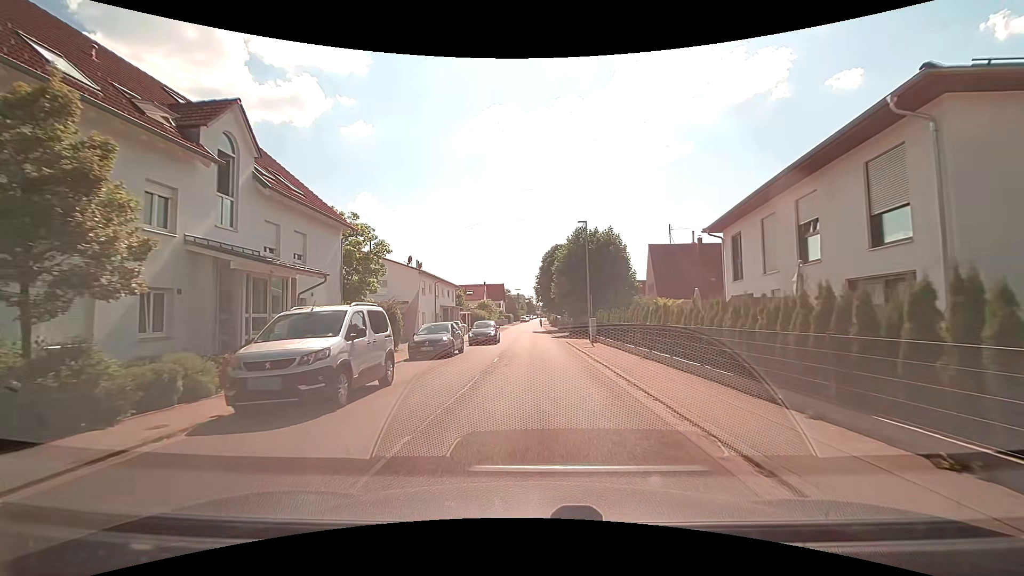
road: unclassified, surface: asphalt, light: Day
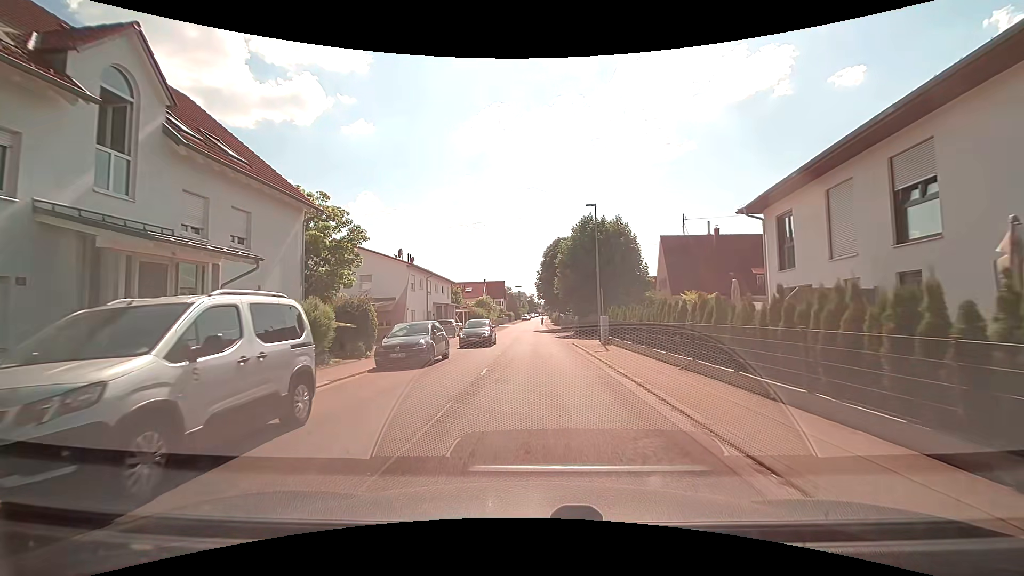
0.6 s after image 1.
(0.0, +4.3) m; 0°
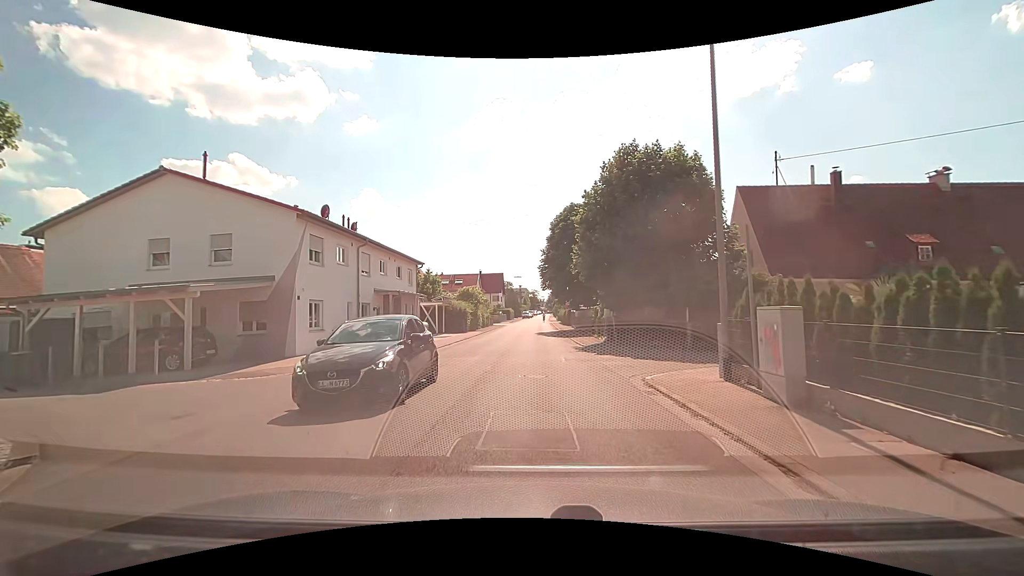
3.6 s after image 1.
(-0.3, +17.6) m; -1°
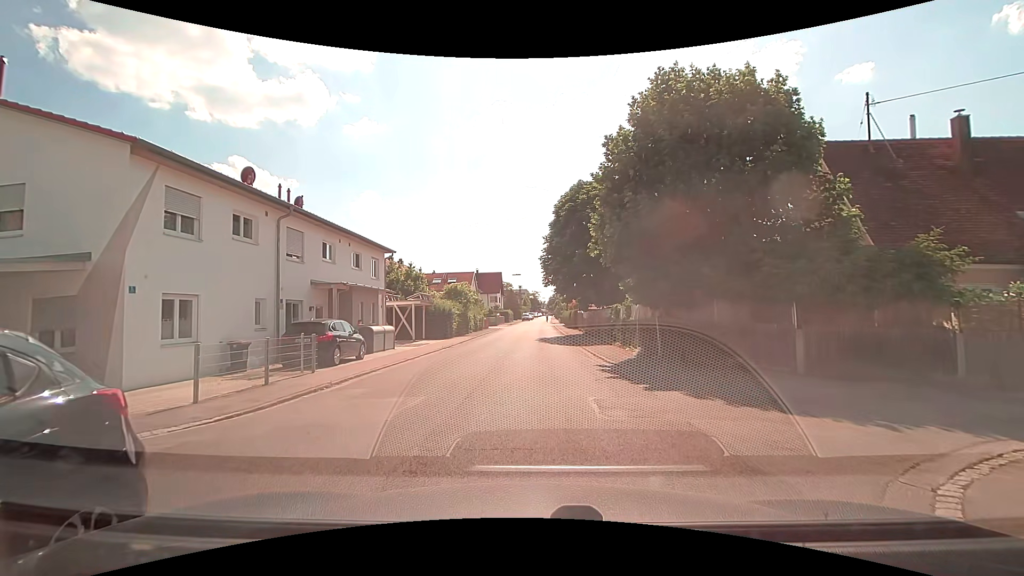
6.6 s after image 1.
(-0.1, +8.1) m; -2°
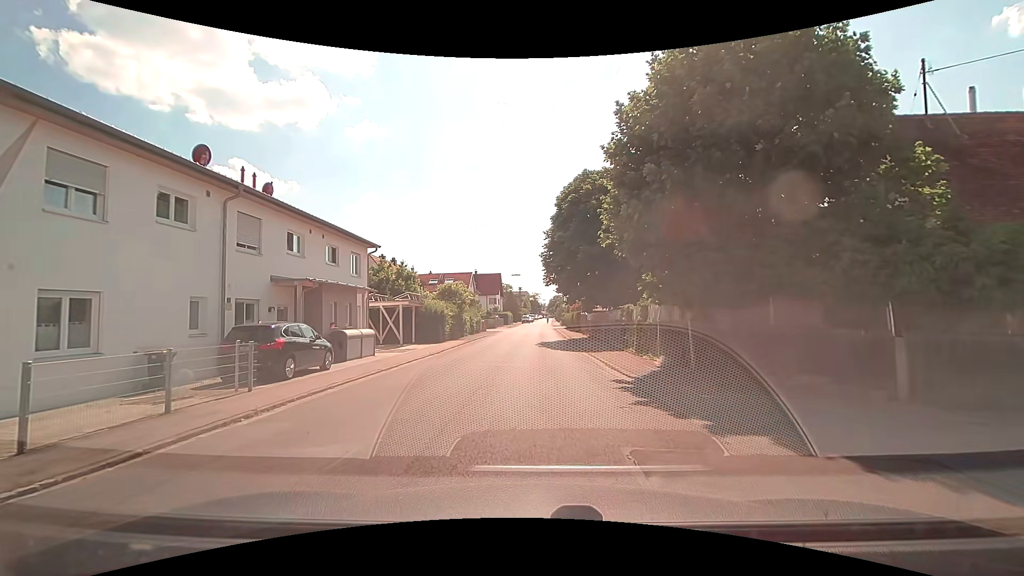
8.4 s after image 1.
(+0.1, +3.3) m; 0°
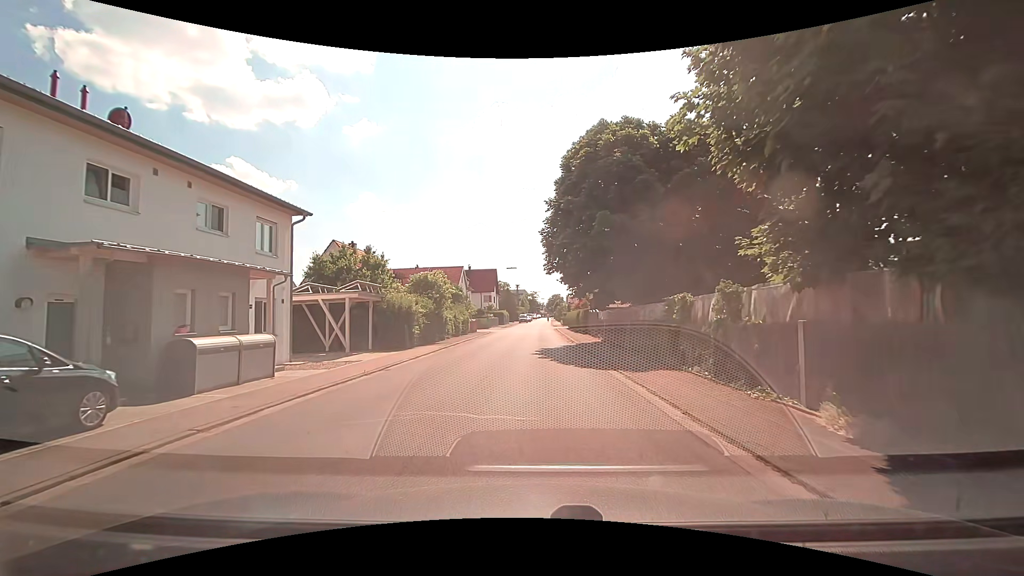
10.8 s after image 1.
(+0.2, +8.8) m; +1°
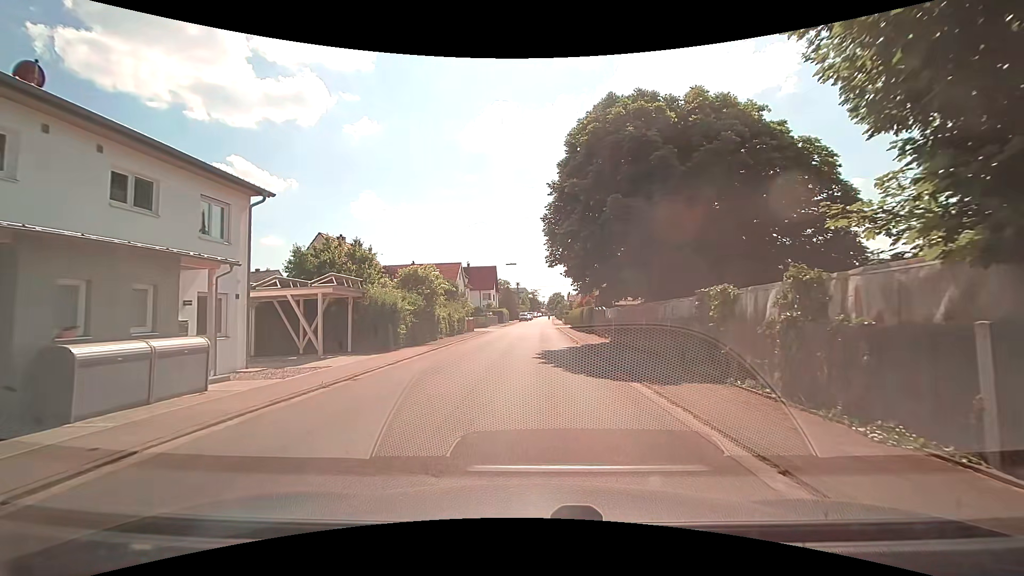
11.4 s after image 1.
(0.0, +3.0) m; 0°
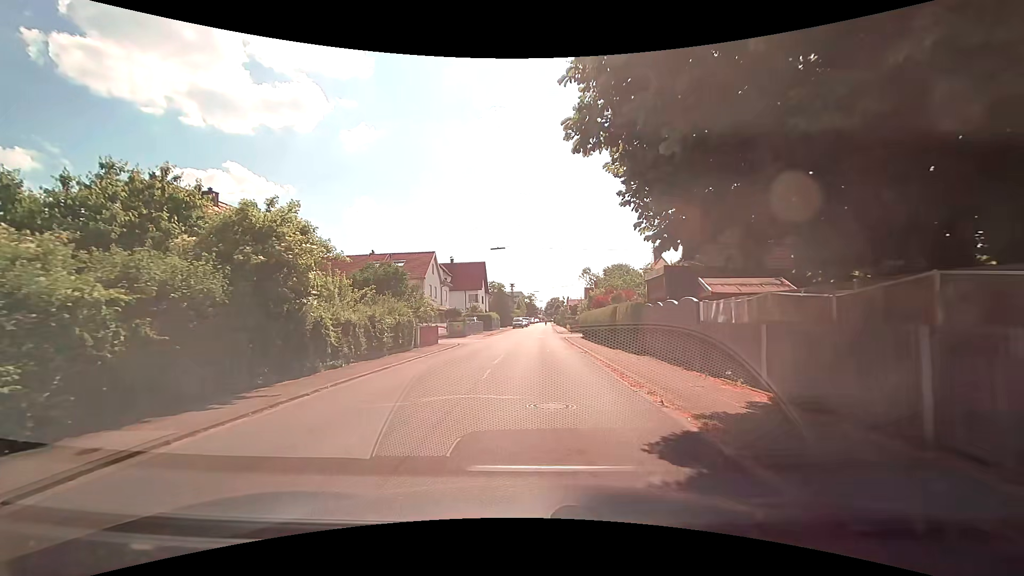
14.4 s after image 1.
(+0.1, +17.6) m; 0°
(0, +10) (0, +20) (+1, +30) (+1, +40) (+1, +50) (+1, +60) (+2, +70) (+2, +80) (+2, +90) (+3, +100) m
